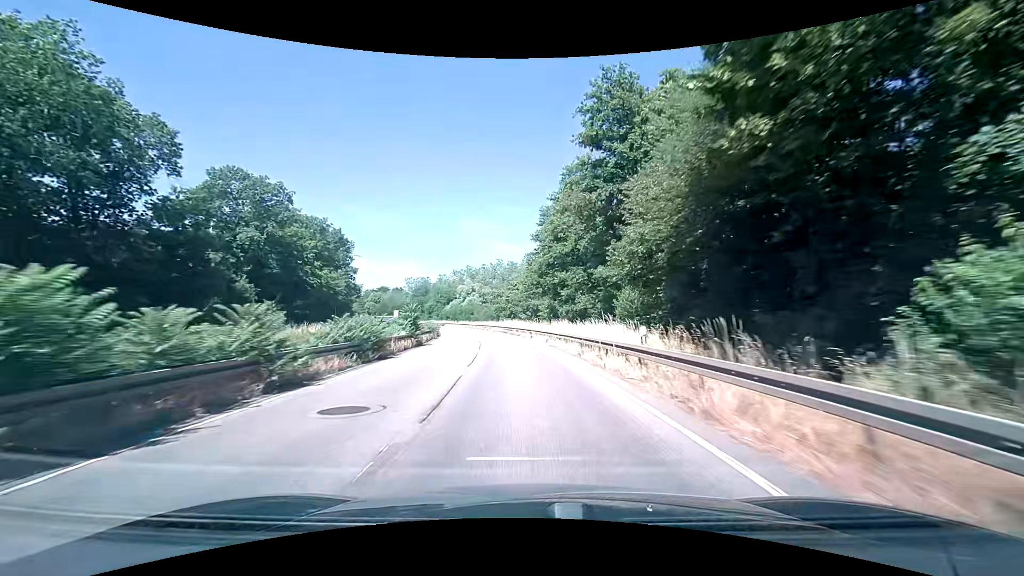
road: primary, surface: asphalt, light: Day
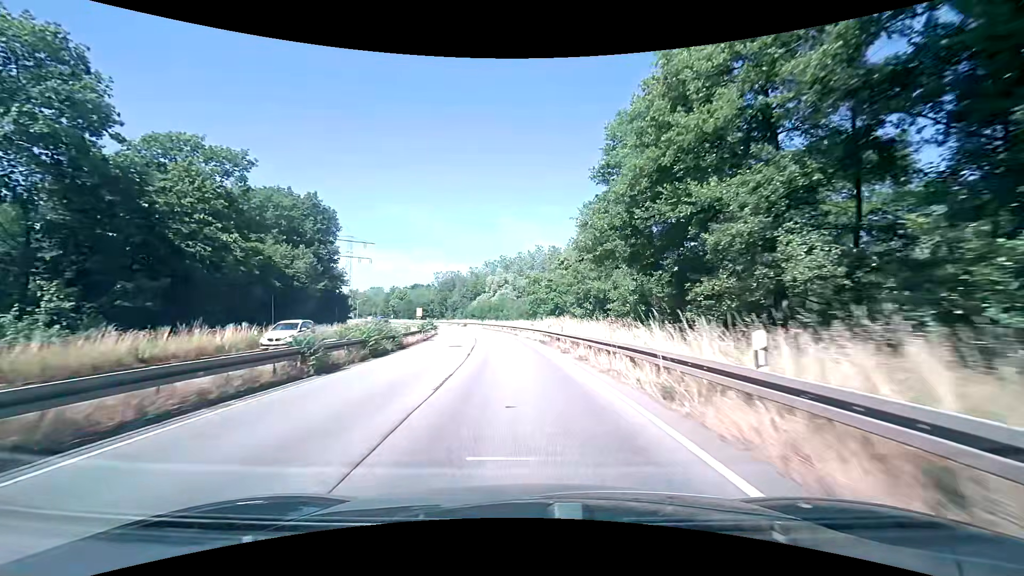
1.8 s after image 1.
(-1.0, +30.2) m; -5°
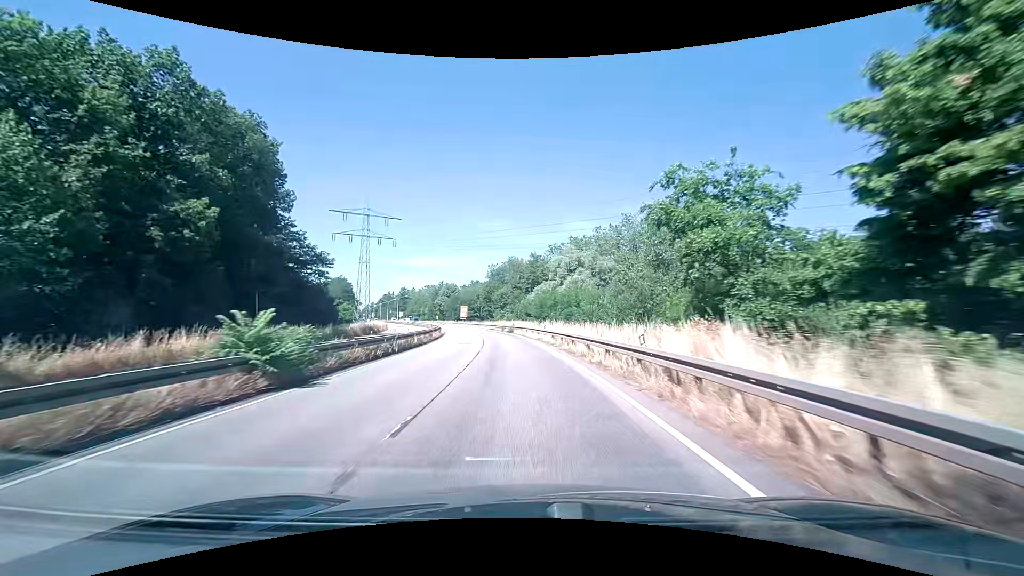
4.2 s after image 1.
(-2.4, +42.0) m; -8°
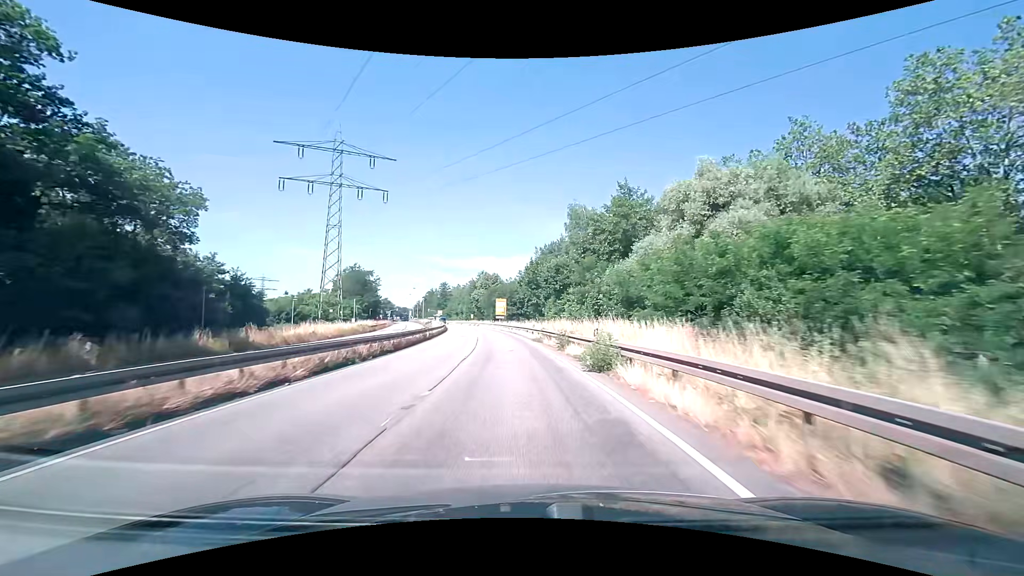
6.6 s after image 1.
(-1.6, +43.1) m; -5°
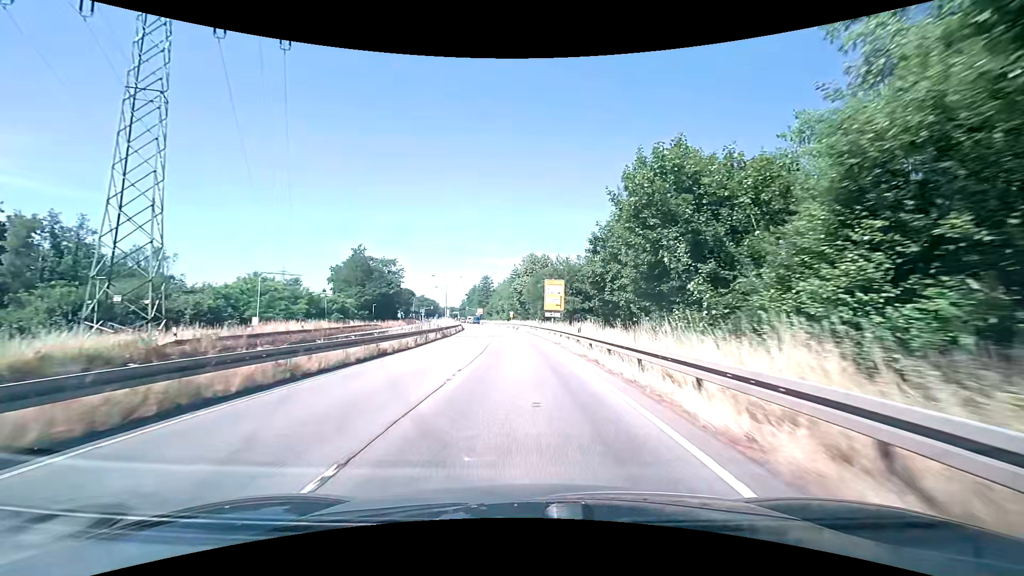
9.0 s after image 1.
(-2.3, +40.7) m; -6°
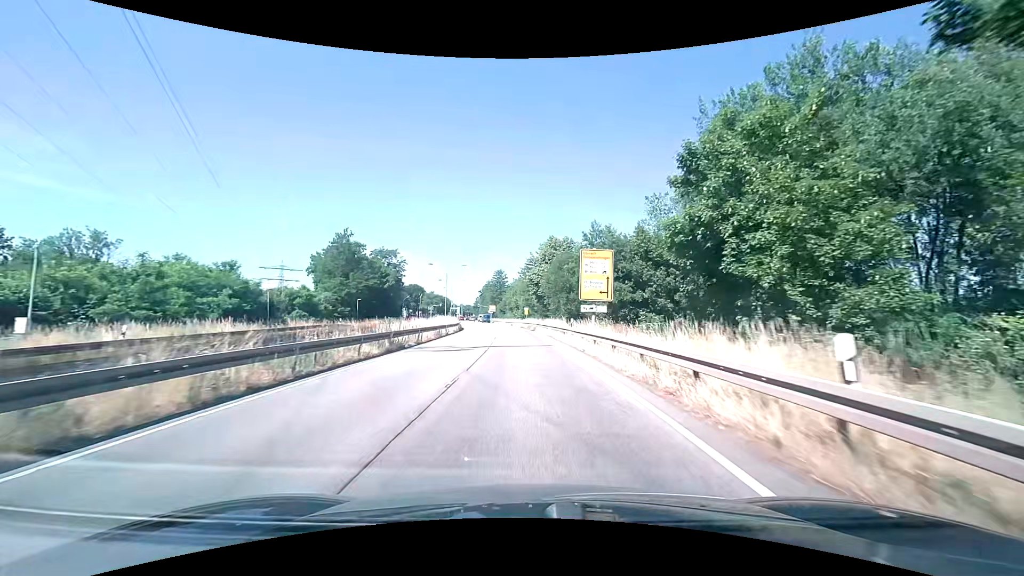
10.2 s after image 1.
(-0.4, +19.1) m; -2°
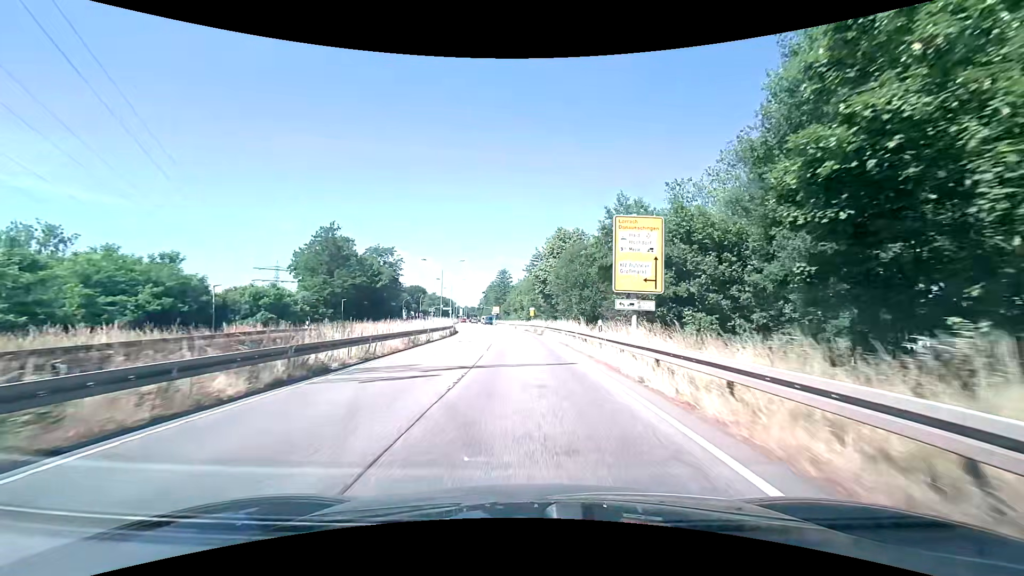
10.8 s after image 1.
(0.0, +9.2) m; 0°
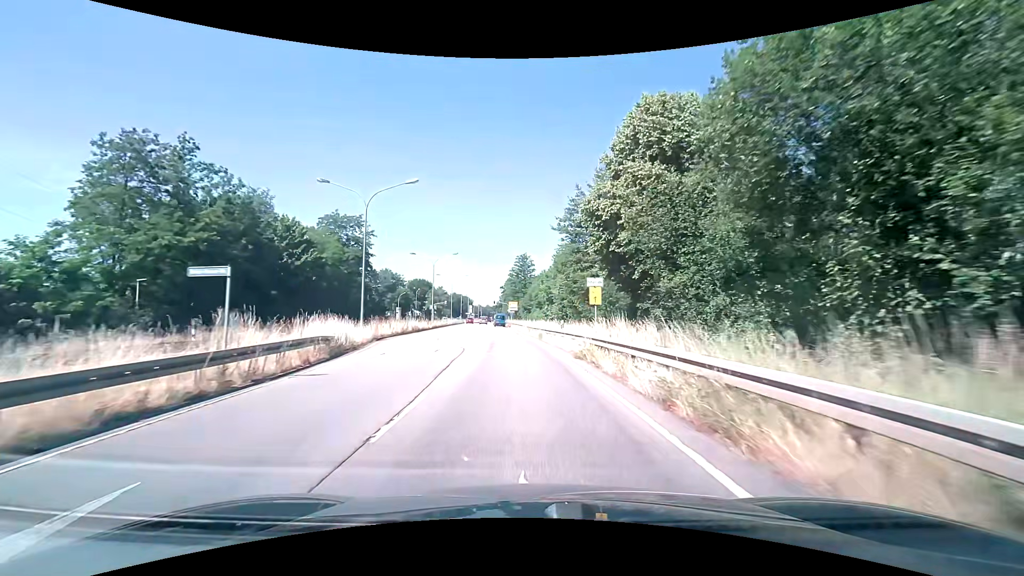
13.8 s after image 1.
(-1.1, +42.9) m; -3°
(0, +10) (0, +20) (-1, +30) (-1, +40) (-2, +50) (-3, +60) (-3, +70) (-4, +80) (-5, +90) (-6, +100) m
